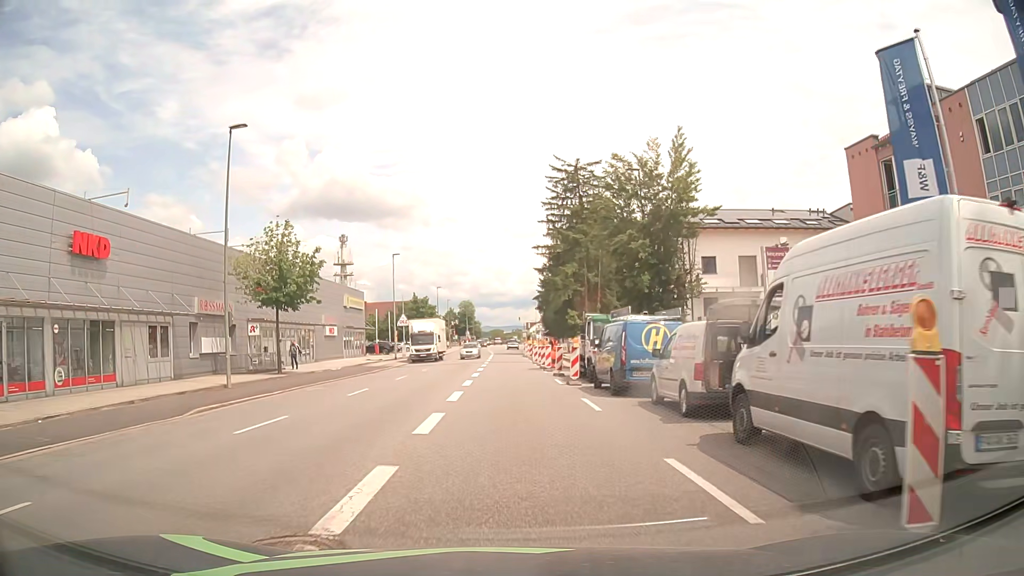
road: tertiary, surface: asphalt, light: Day
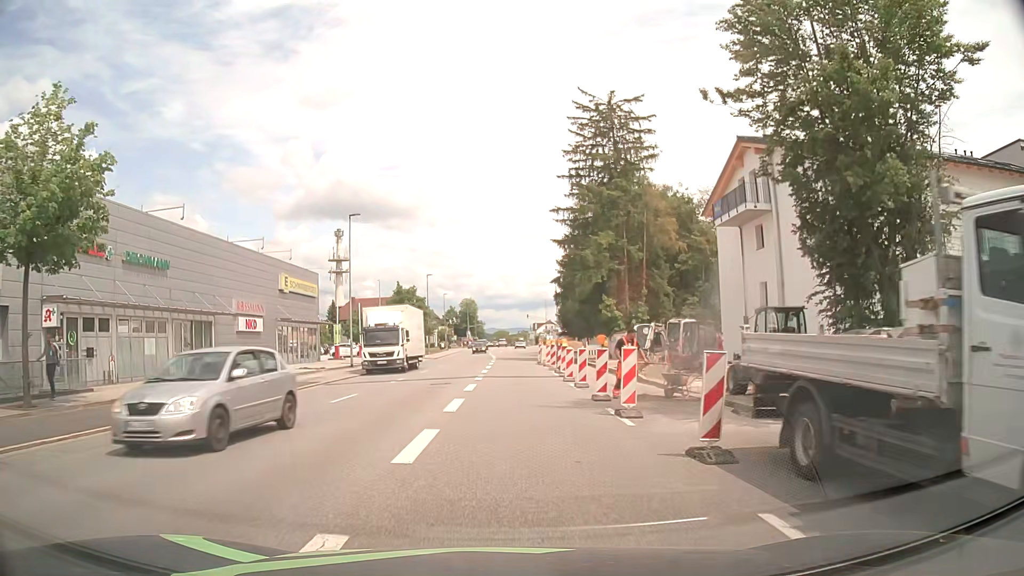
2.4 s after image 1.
(0.0, +20.8) m; 0°
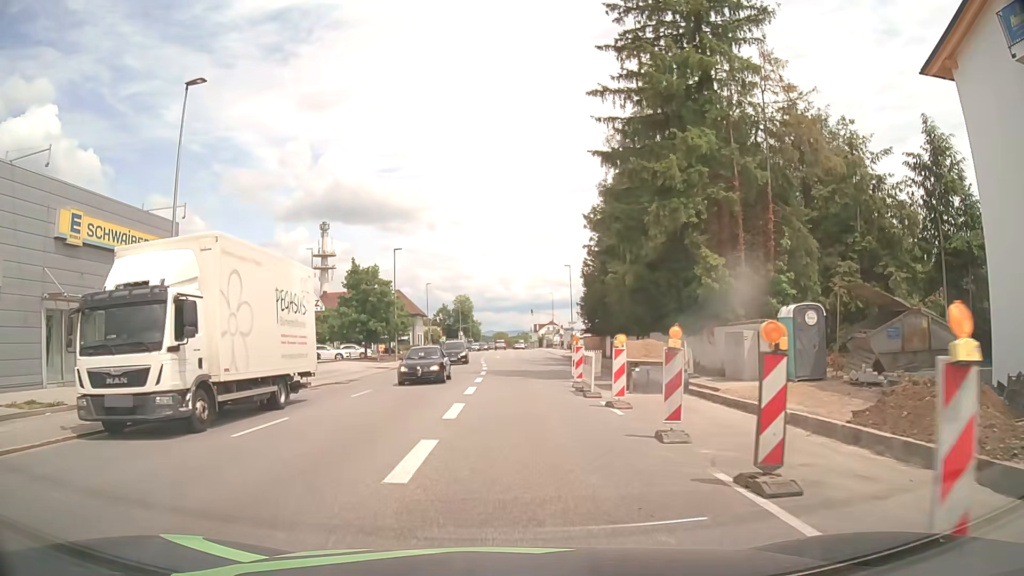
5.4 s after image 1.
(0.0, +25.1) m; 0°
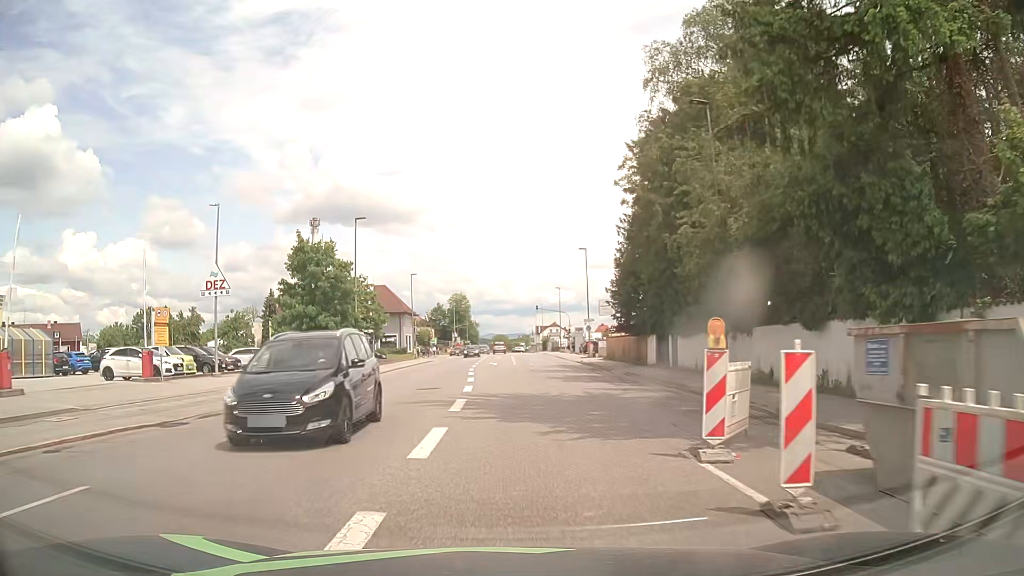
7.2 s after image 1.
(+0.1, +16.5) m; 0°
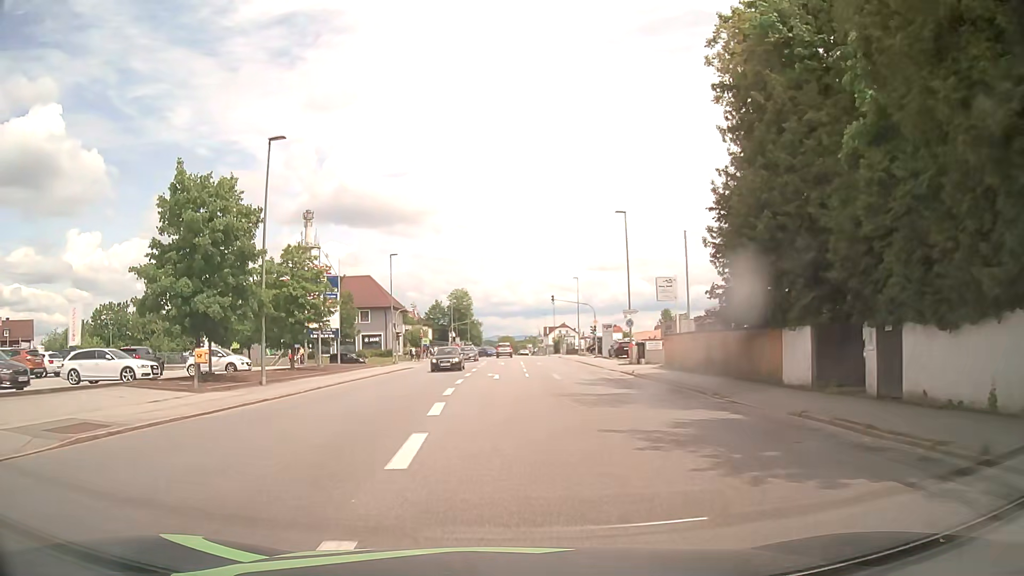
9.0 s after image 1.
(-0.1, +19.0) m; 0°
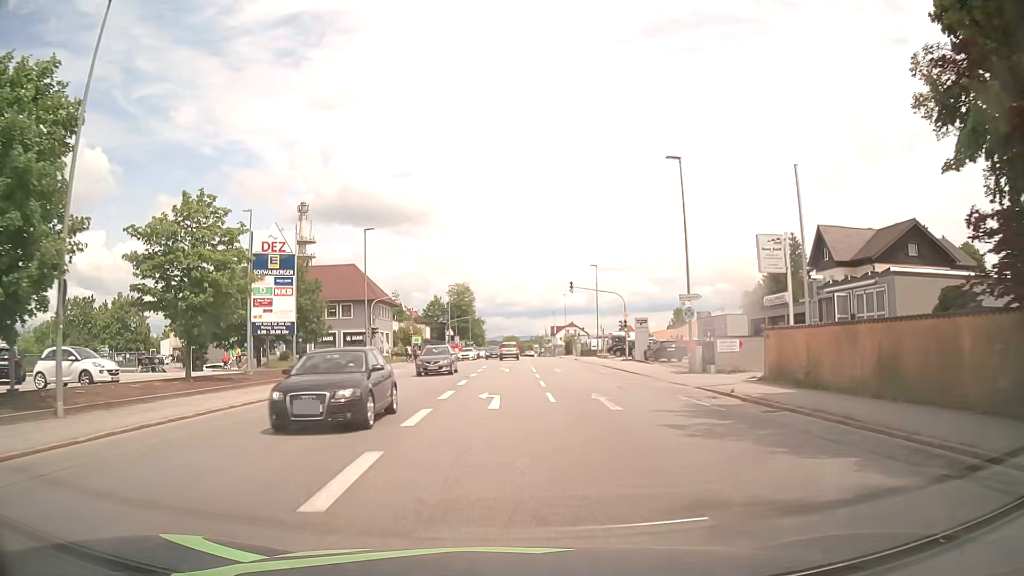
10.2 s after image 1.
(-0.1, +14.0) m; -1°
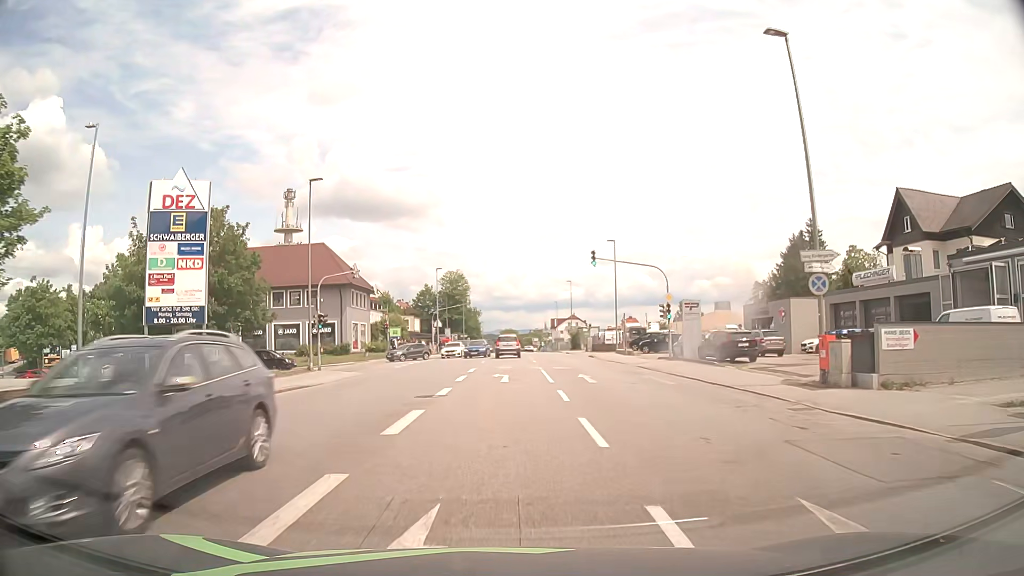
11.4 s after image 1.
(0.0, +13.9) m; 0°
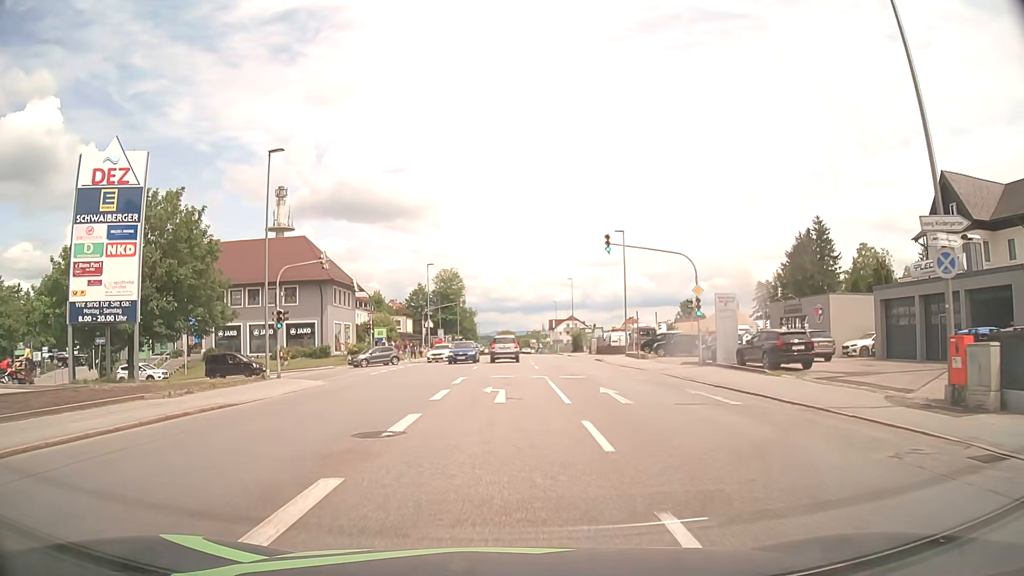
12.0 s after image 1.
(0.0, +6.2) m; 0°
